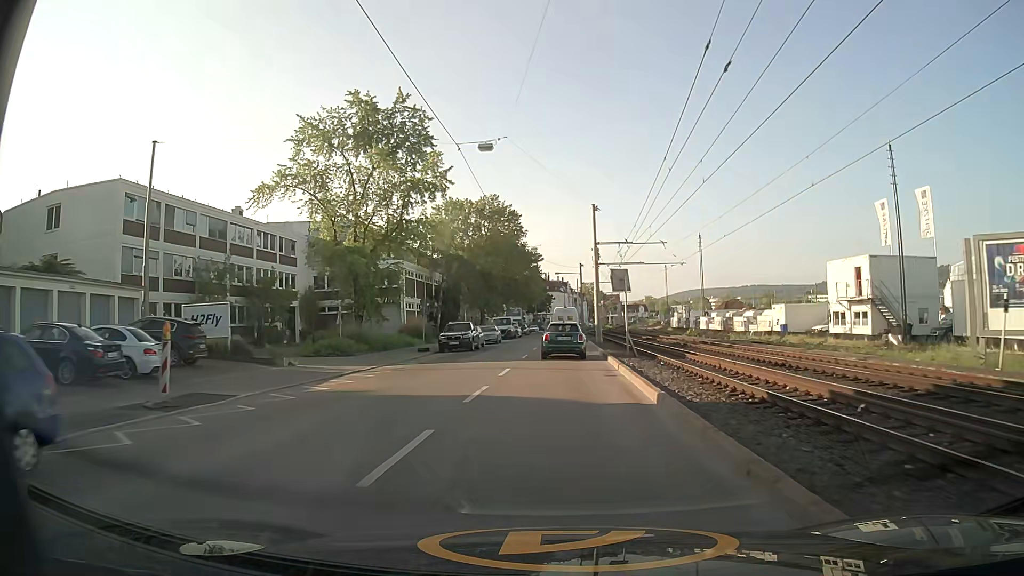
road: secondary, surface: asphalt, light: Day
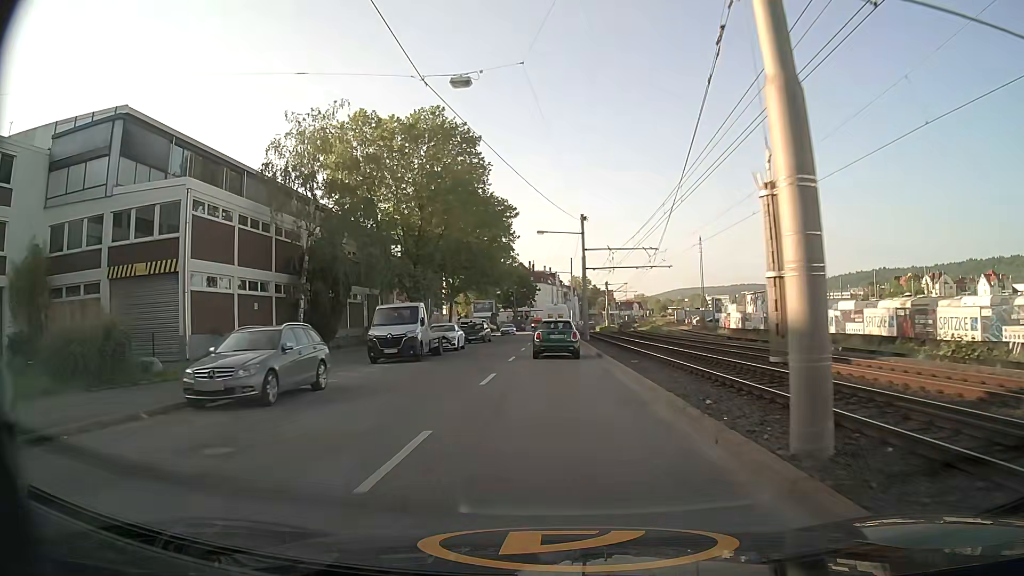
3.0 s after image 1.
(+0.6, +39.9) m; +1°
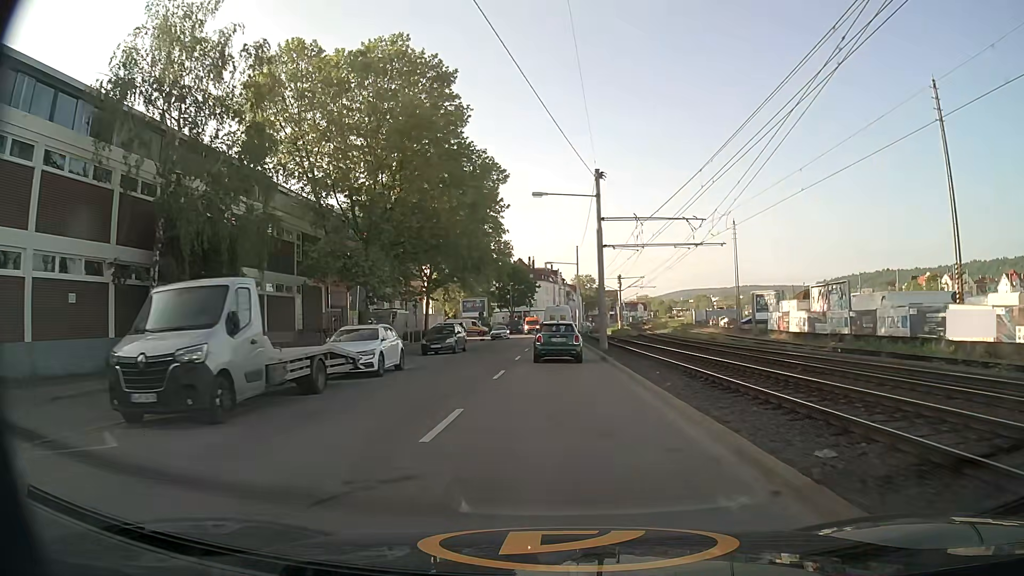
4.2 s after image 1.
(0.0, +15.8) m; 0°
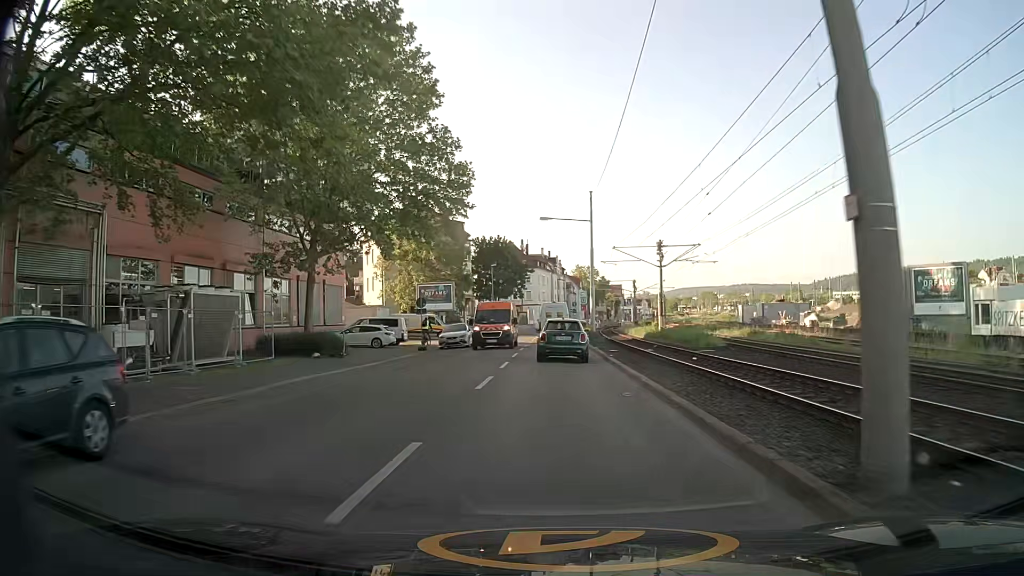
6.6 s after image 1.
(+0.2, +30.5) m; 0°
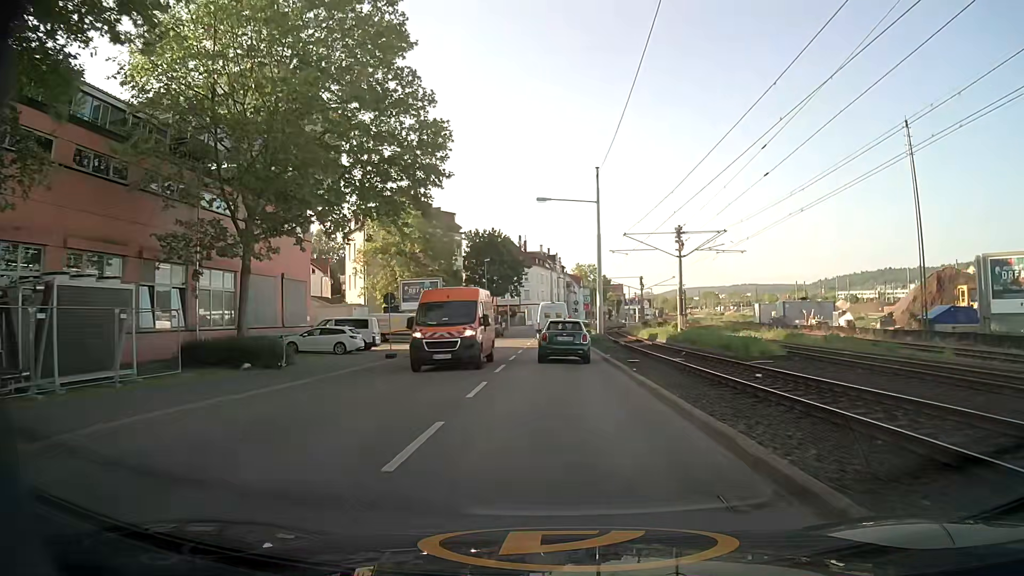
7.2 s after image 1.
(0.0, +7.4) m; 0°
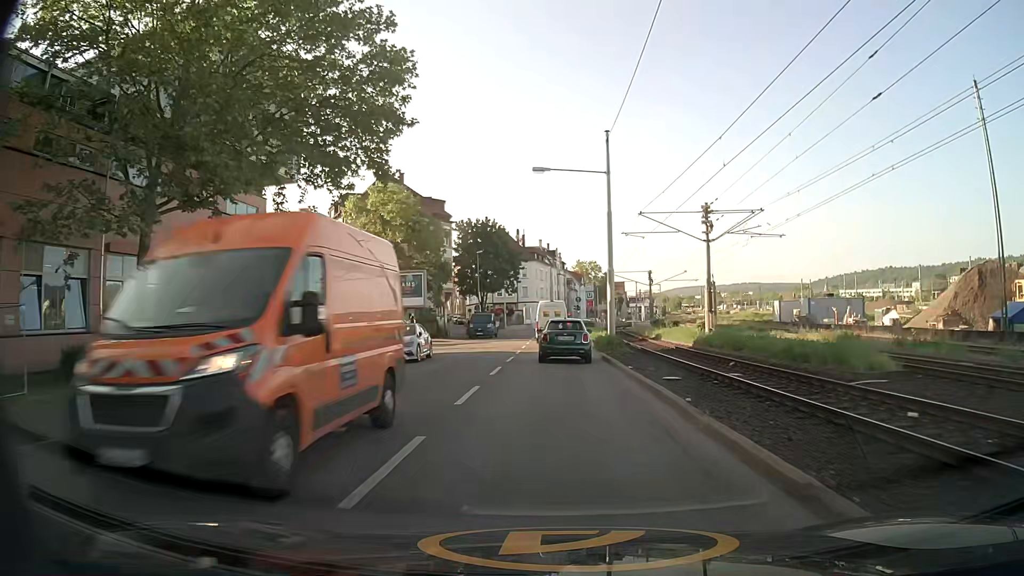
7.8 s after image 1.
(0.0, +7.3) m; 0°
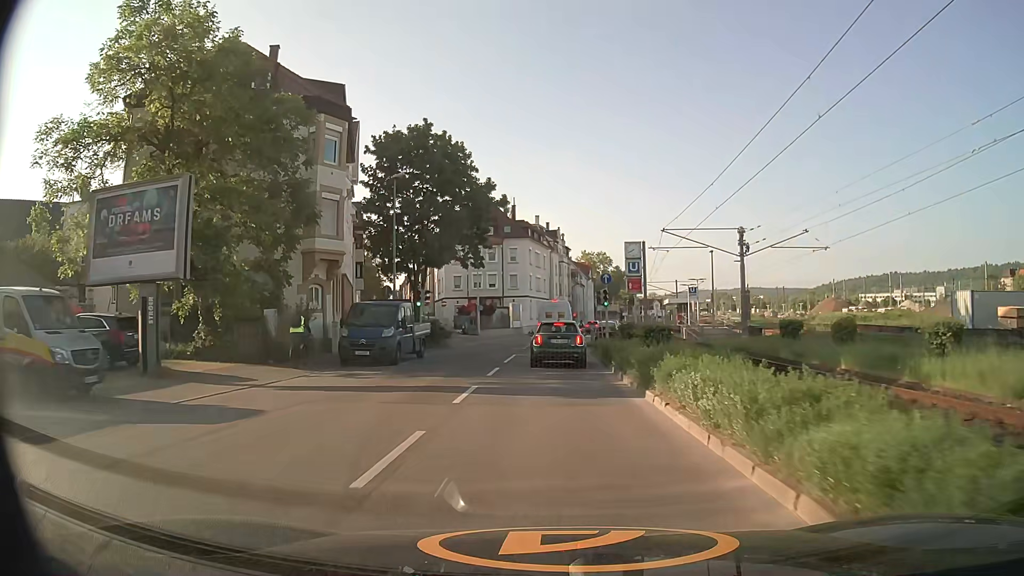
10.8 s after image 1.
(0.0, +35.7) m; +1°
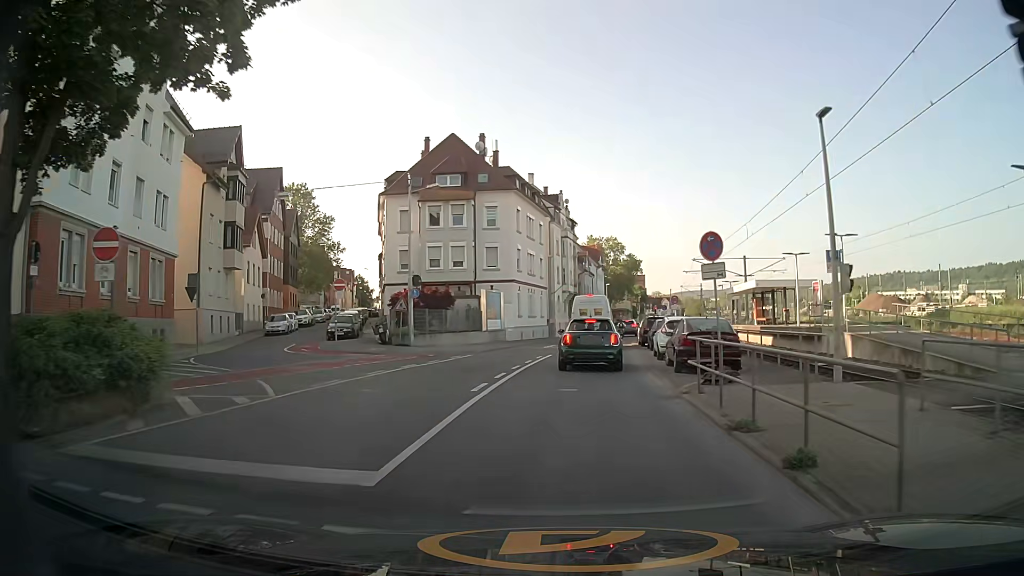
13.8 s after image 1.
(-0.4, +30.6) m; 0°
